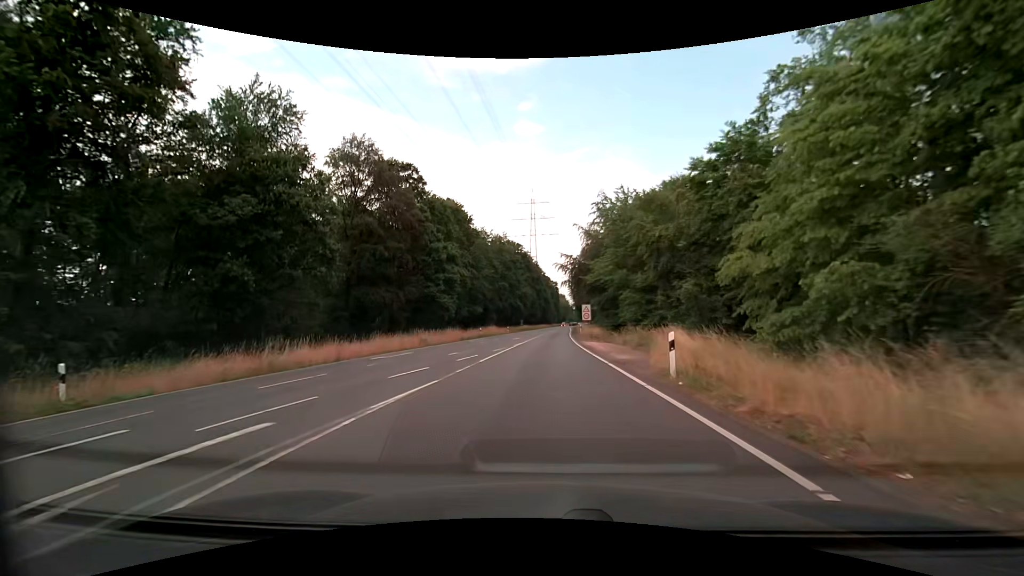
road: secondary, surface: asphalt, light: Day
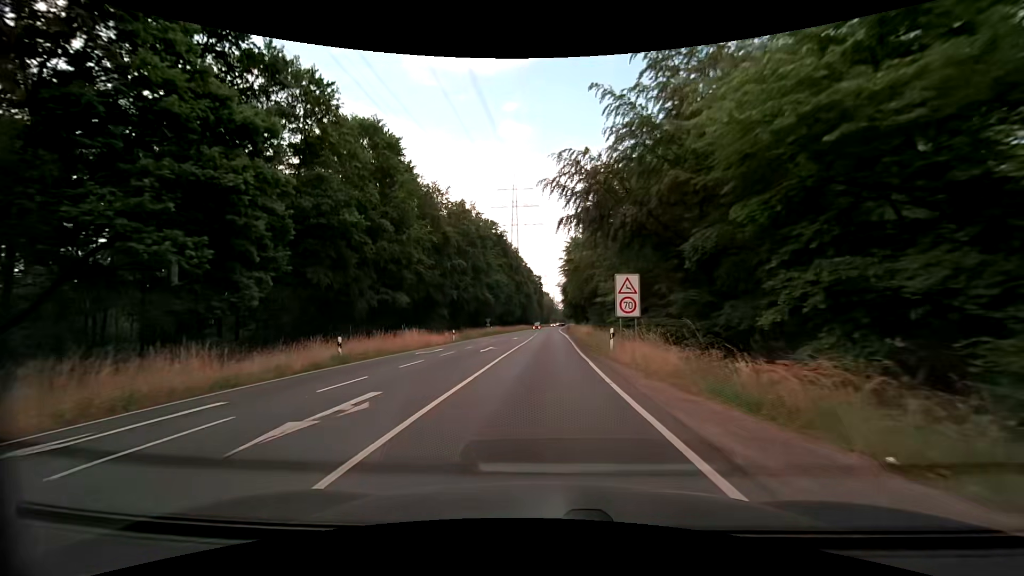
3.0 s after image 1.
(+0.7, +38.1) m; +2°
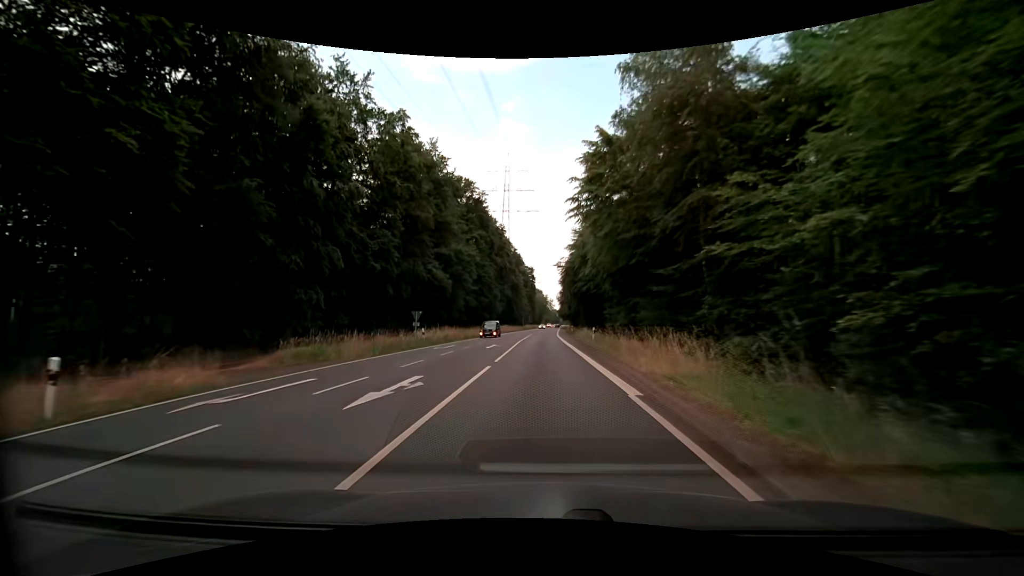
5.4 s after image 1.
(+0.3, +37.3) m; +1°
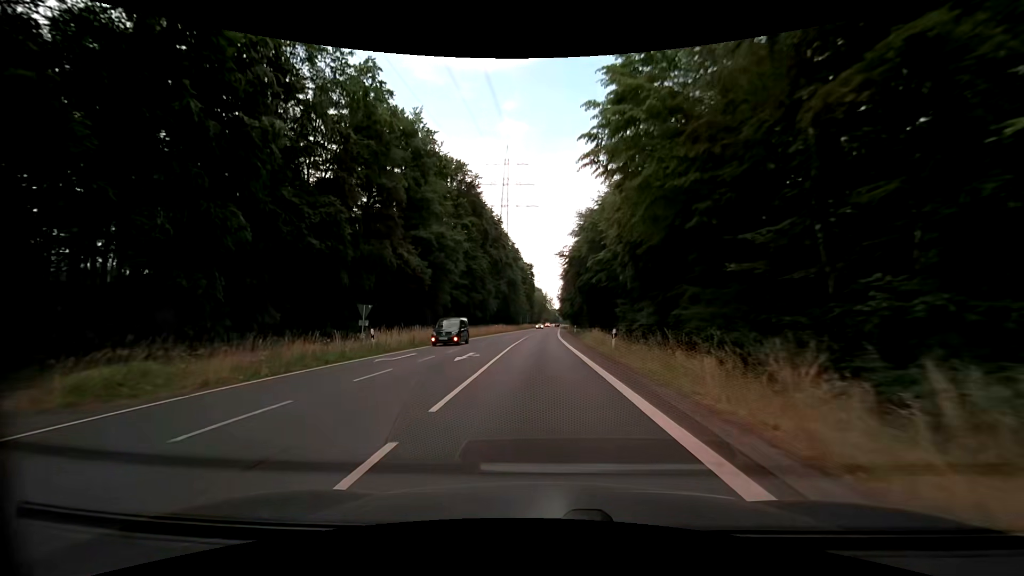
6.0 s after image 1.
(0.0, +10.2) m; 0°
(0, +10) (0, +20) (0, +30) (0, +40) (0, +50) (+1, +60) (+1, +70) (+1, +80) (+2, +90) (+2, +100) m
